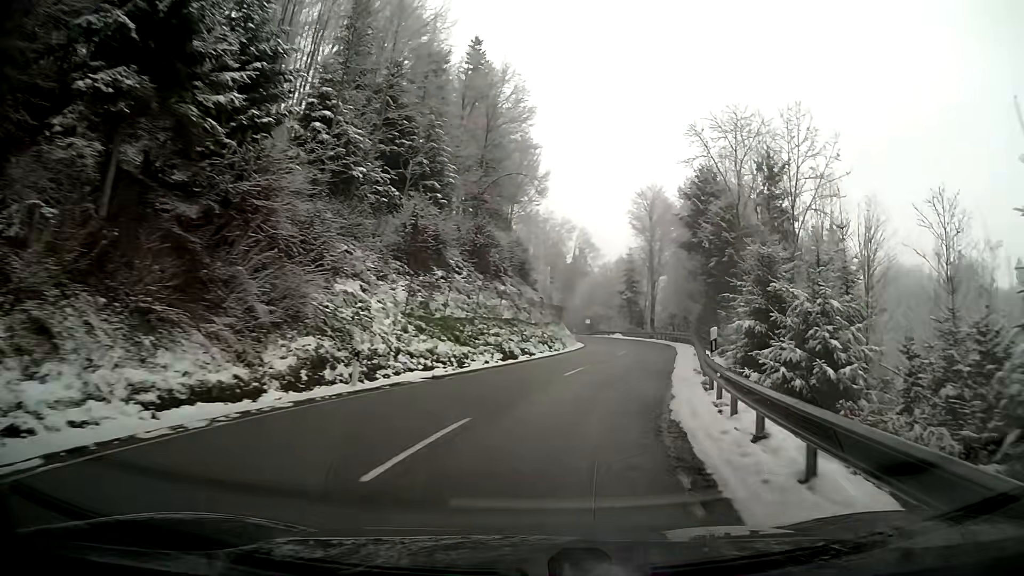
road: secondary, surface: asphalt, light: Day
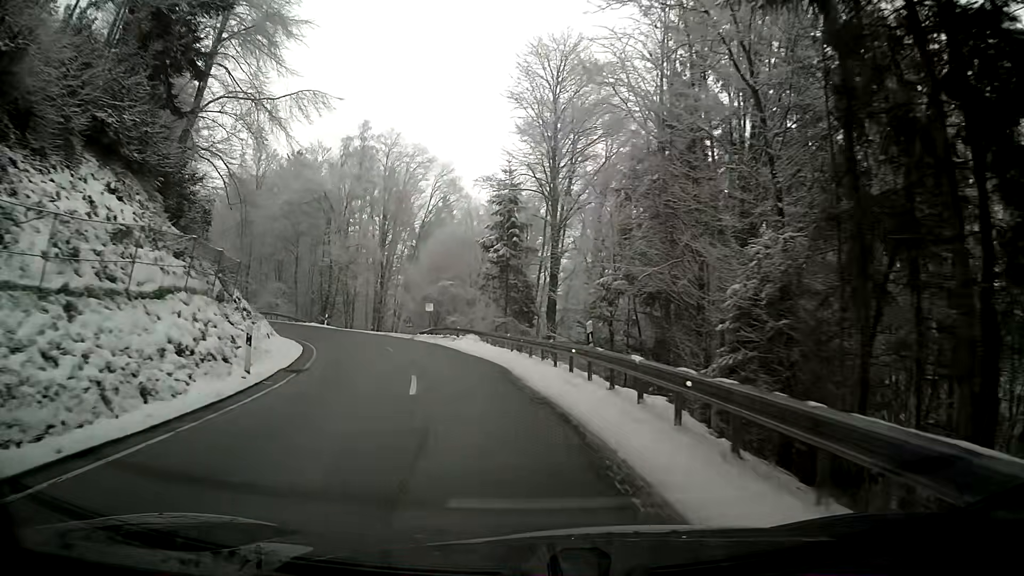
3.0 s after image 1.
(+5.7, +42.5) m; +5°
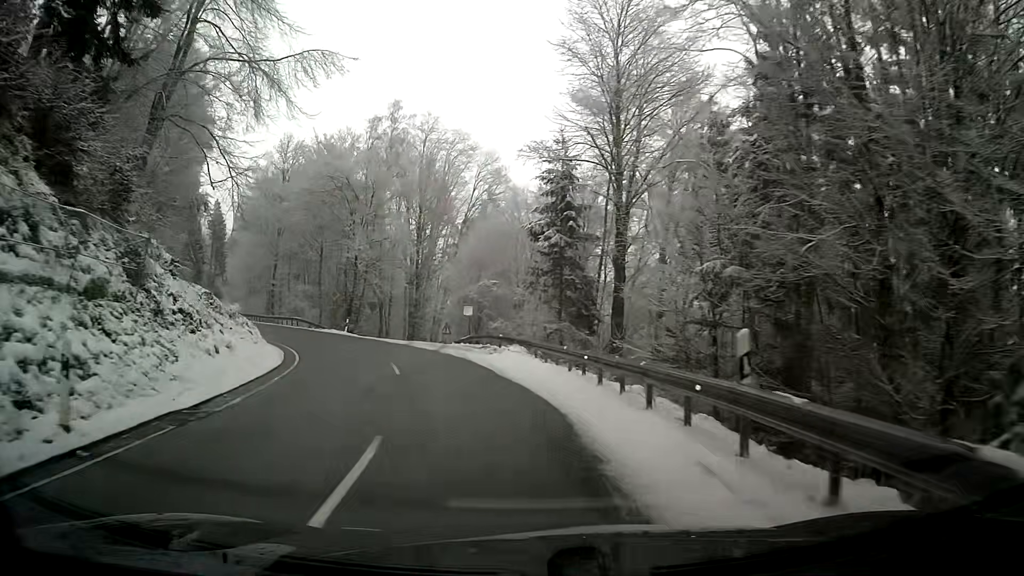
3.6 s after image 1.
(-0.3, +7.9) m; -5°
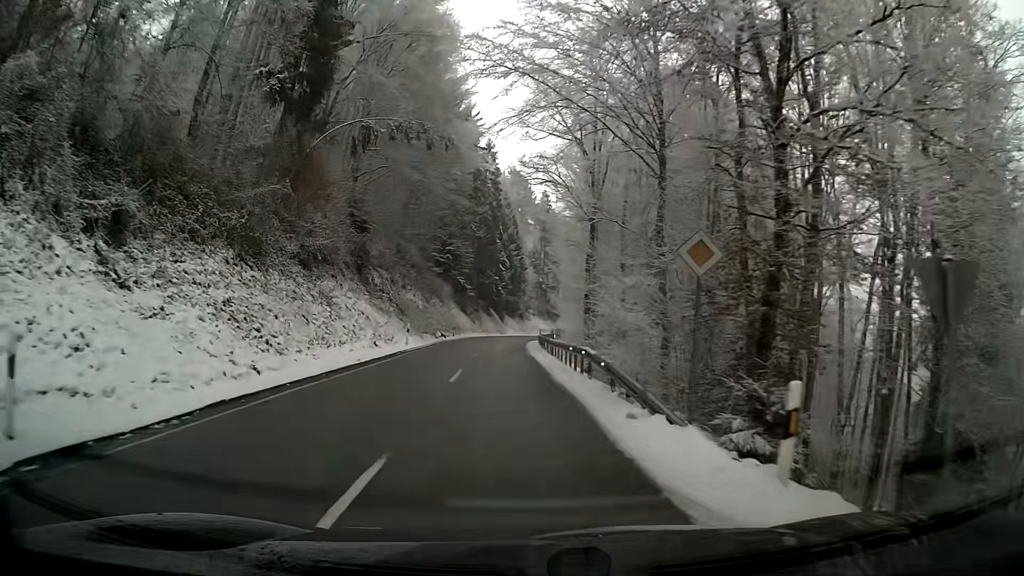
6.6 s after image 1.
(-10.4, +36.7) m; -31°
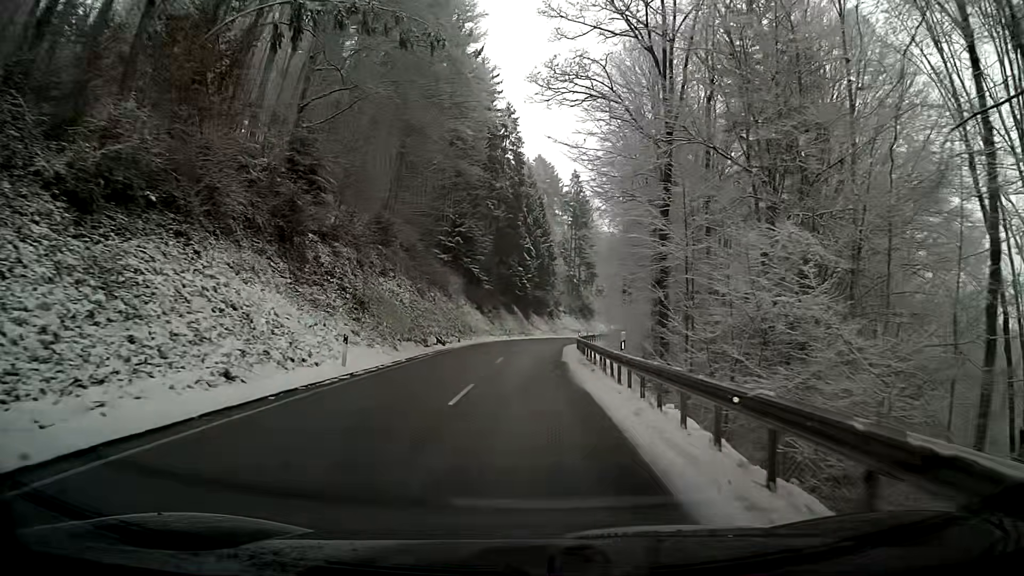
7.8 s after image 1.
(-0.5, +16.7) m; -2°
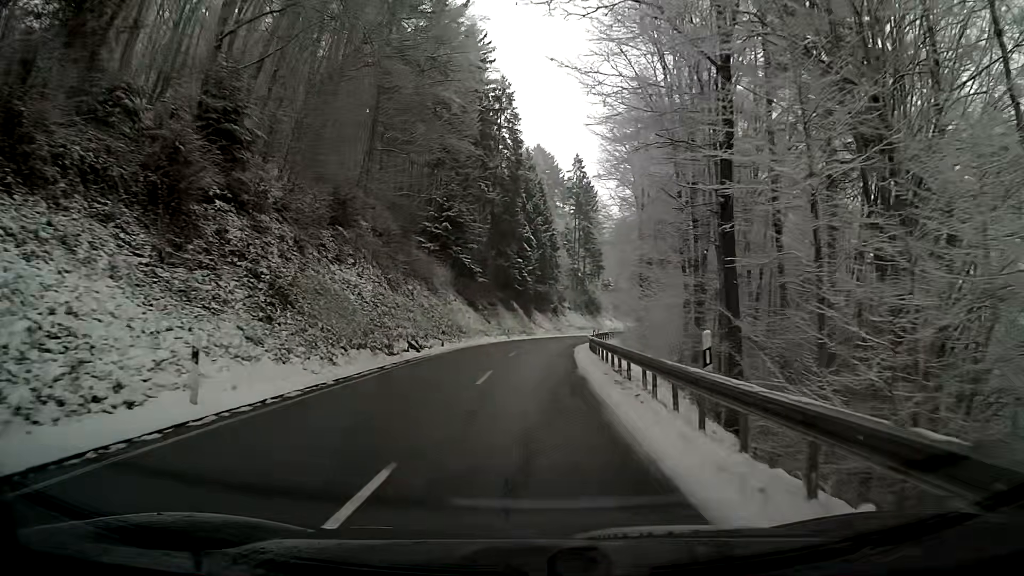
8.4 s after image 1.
(0.0, +8.9) m; 0°
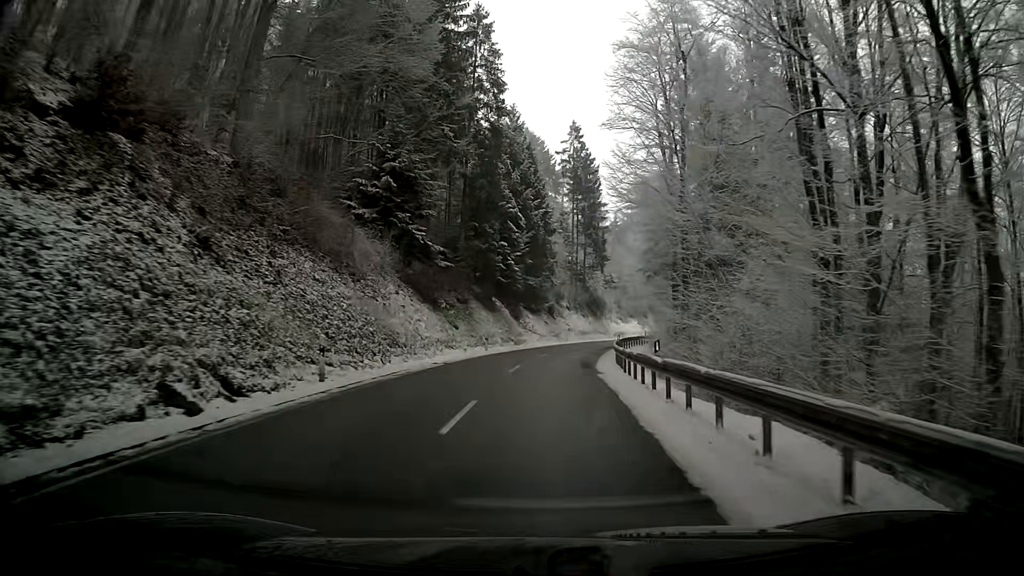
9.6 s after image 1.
(+0.1, +18.9) m; +1°
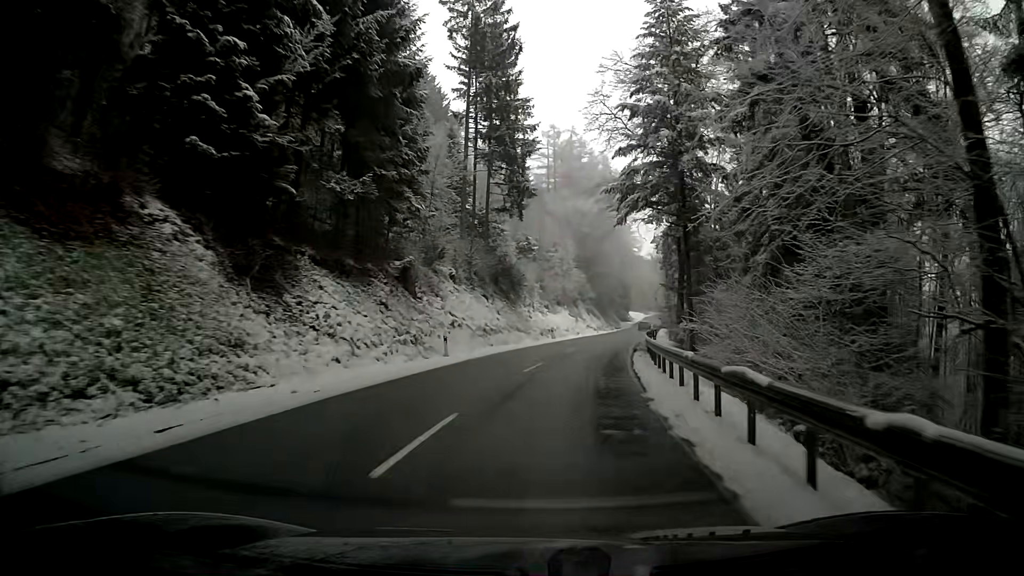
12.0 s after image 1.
(+2.2, +39.9) m; +7°
(0, +10) (+2, +20) (+3, +30) (+5, +40) (+7, +49) (+8, +59) (+10, +69) (+13, +79) (+15, +89) (+17, +98) m
